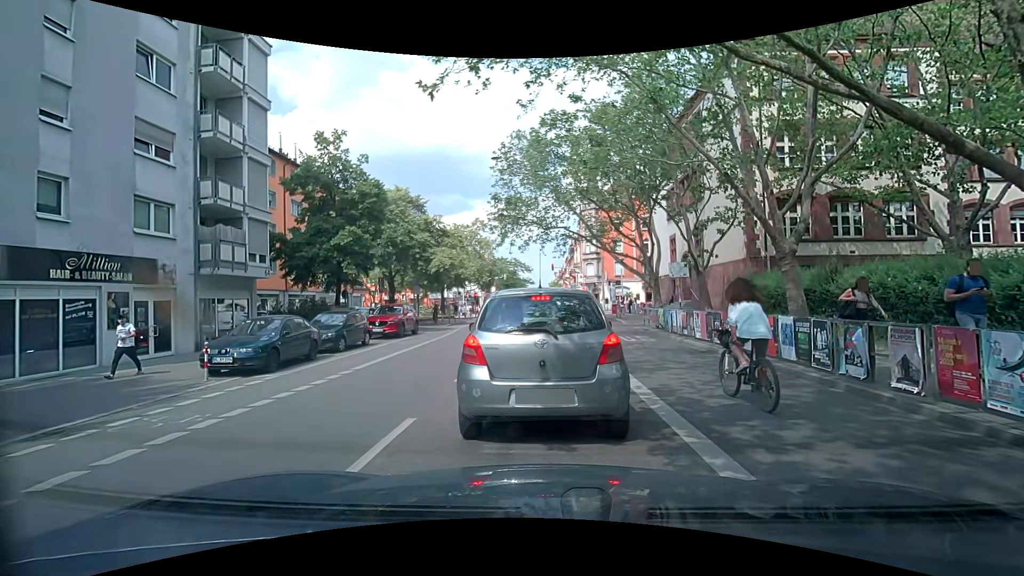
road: secondary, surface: asphalt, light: Day
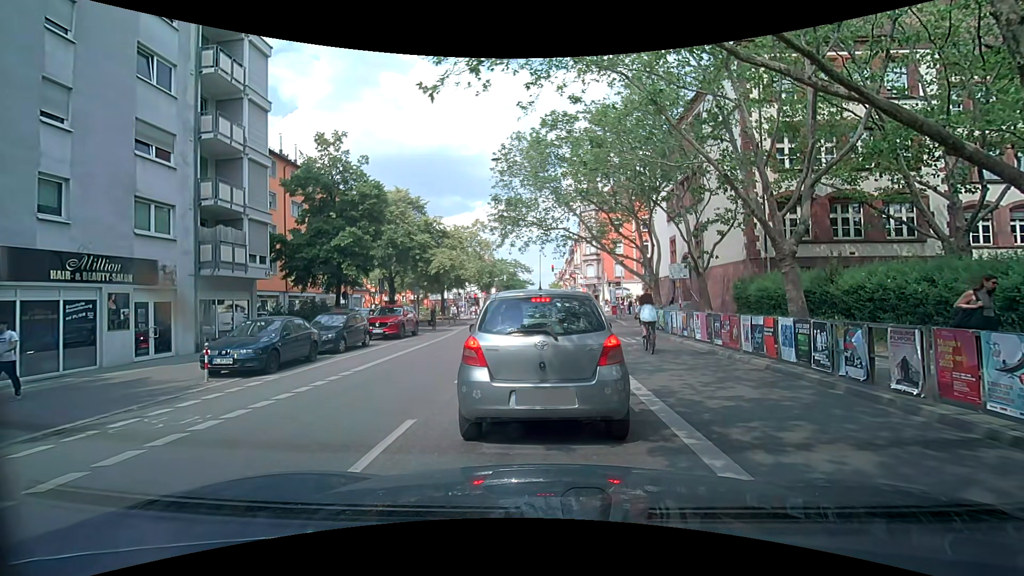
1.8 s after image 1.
(0.0, +0.1) m; 0°
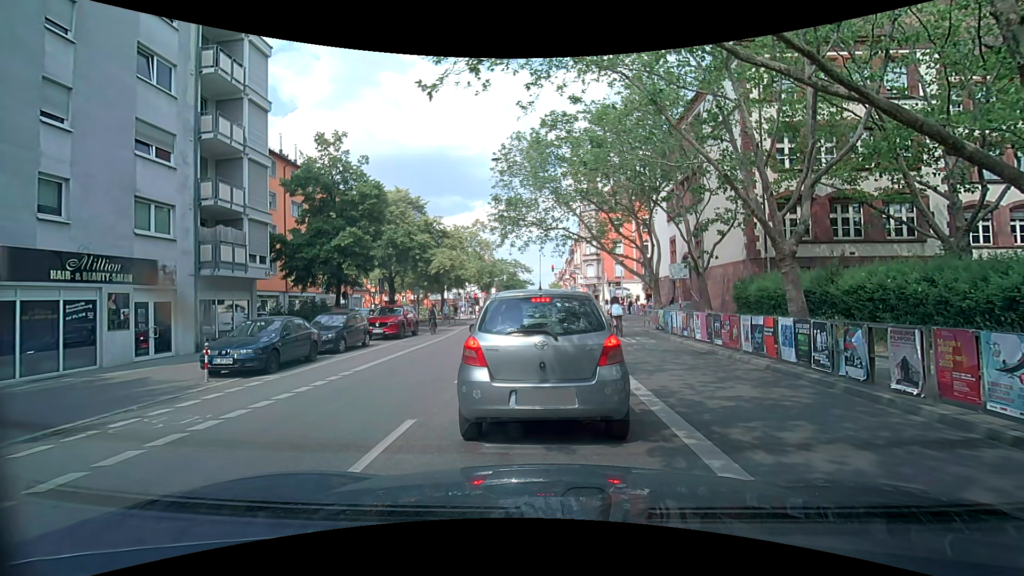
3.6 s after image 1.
(0.0, 0.0) m; 0°
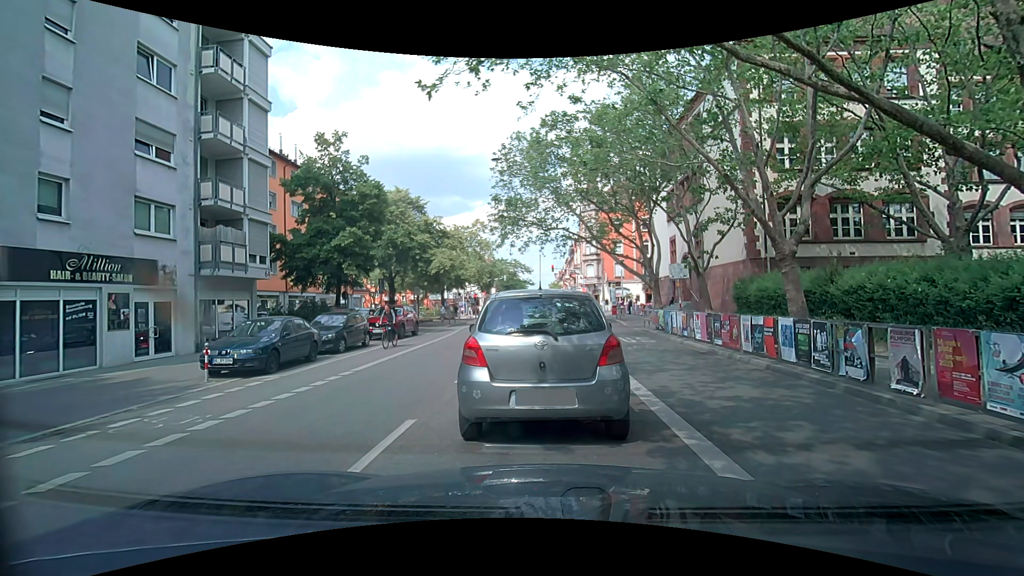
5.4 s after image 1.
(0.0, 0.0) m; 0°
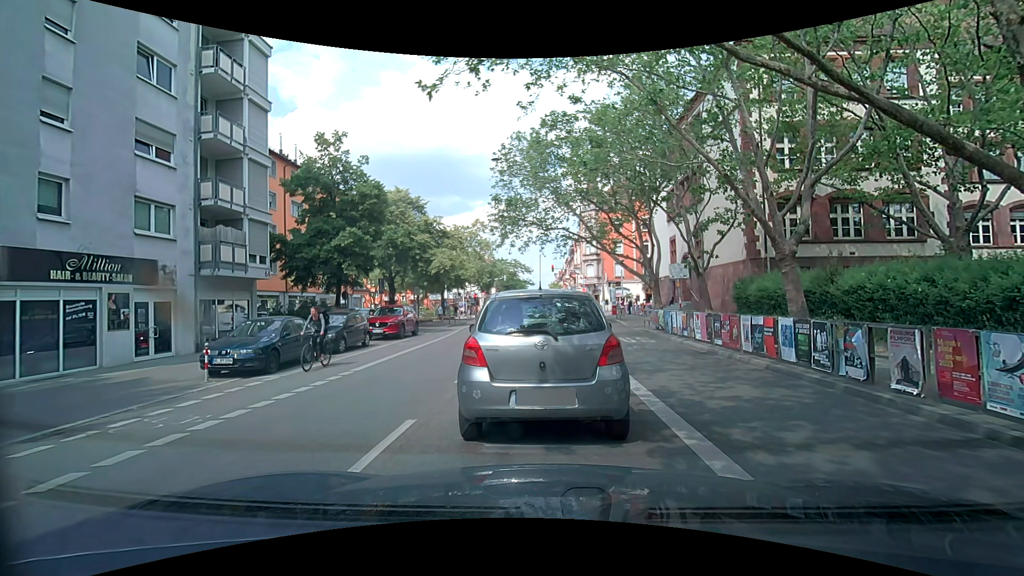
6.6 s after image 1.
(0.0, 0.0) m; 0°
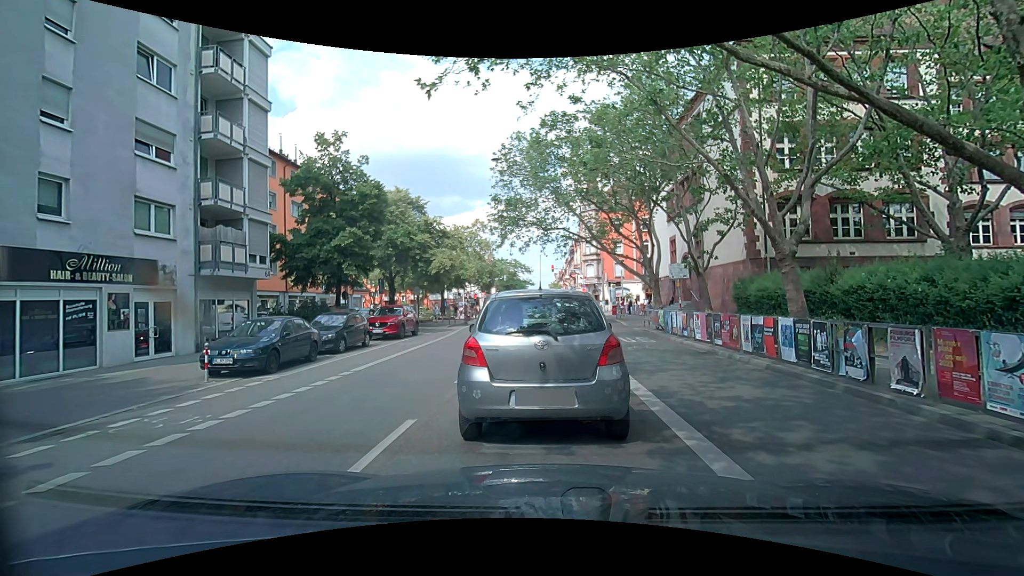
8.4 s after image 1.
(0.0, 0.0) m; 0°
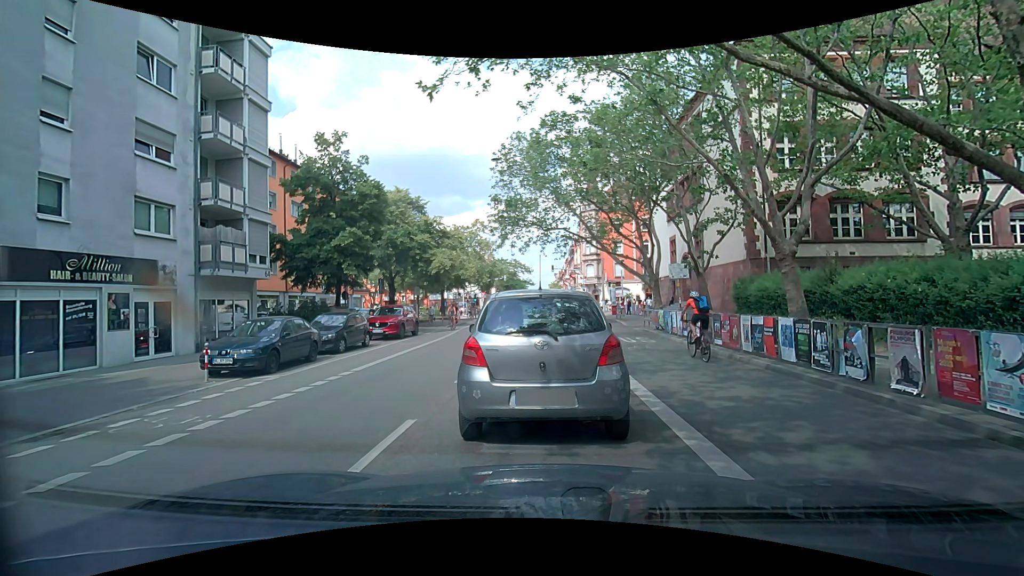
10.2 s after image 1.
(0.0, 0.0) m; 0°
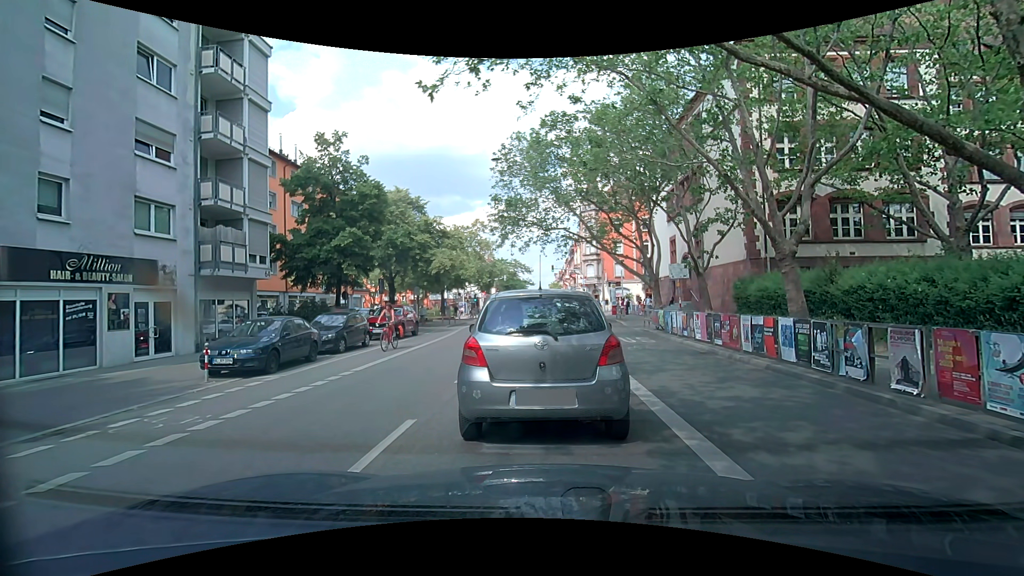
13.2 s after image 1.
(0.0, 0.0) m; 0°
